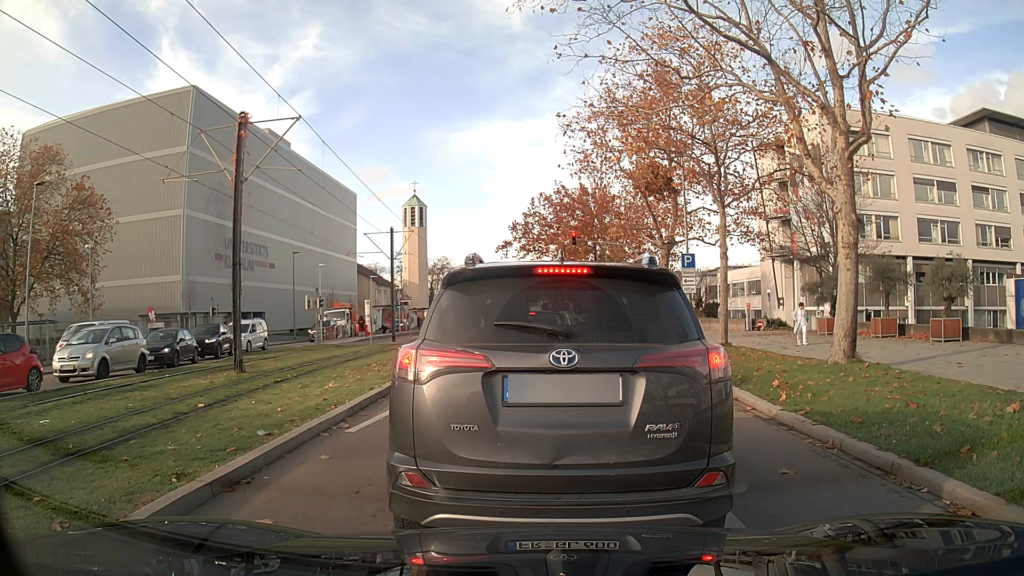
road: secondary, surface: asphalt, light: Day
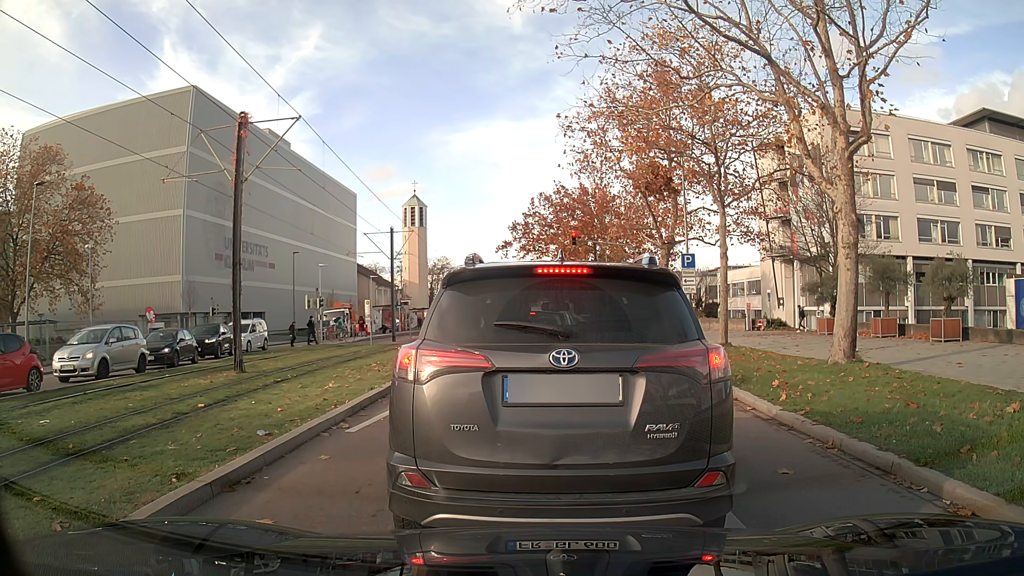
(0.0, 0.0) m; 0°
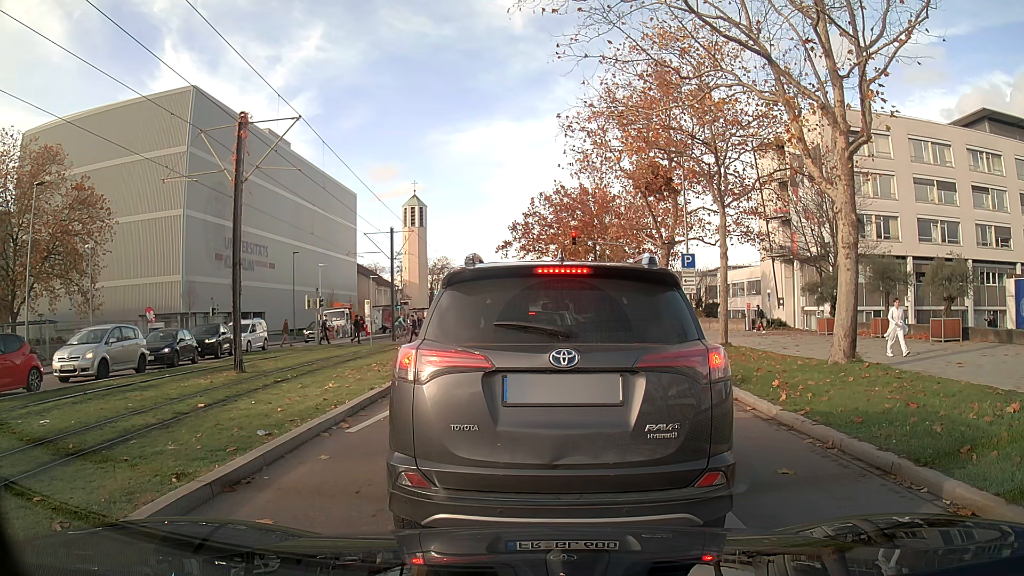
(0.0, 0.0) m; 0°
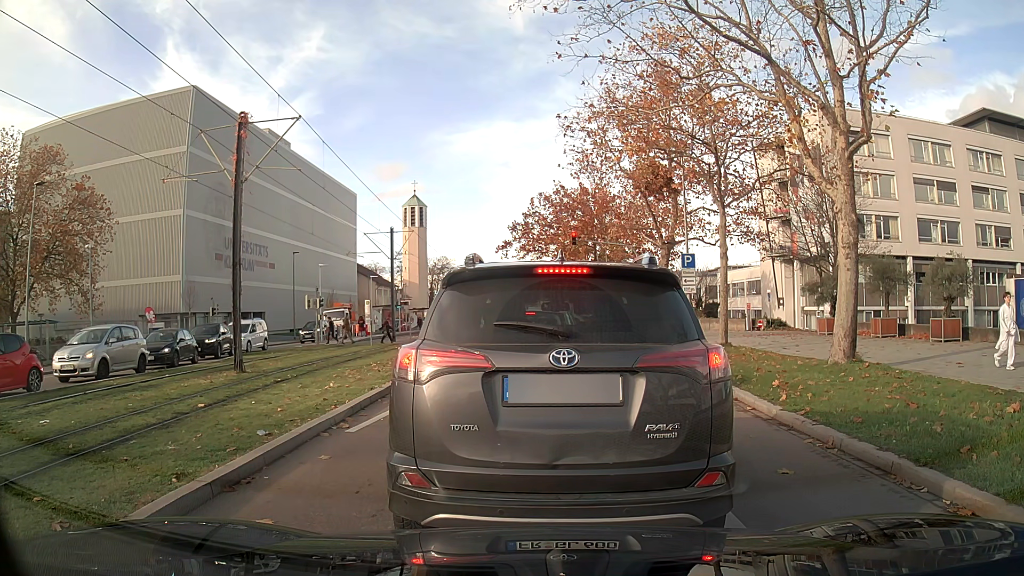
(0.0, 0.0) m; 0°
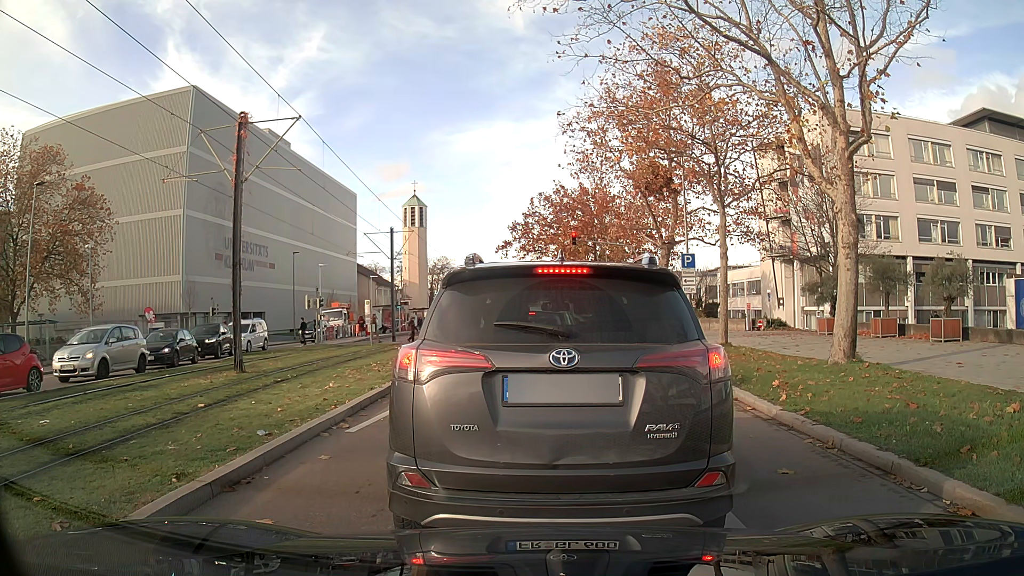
(0.0, 0.0) m; 0°
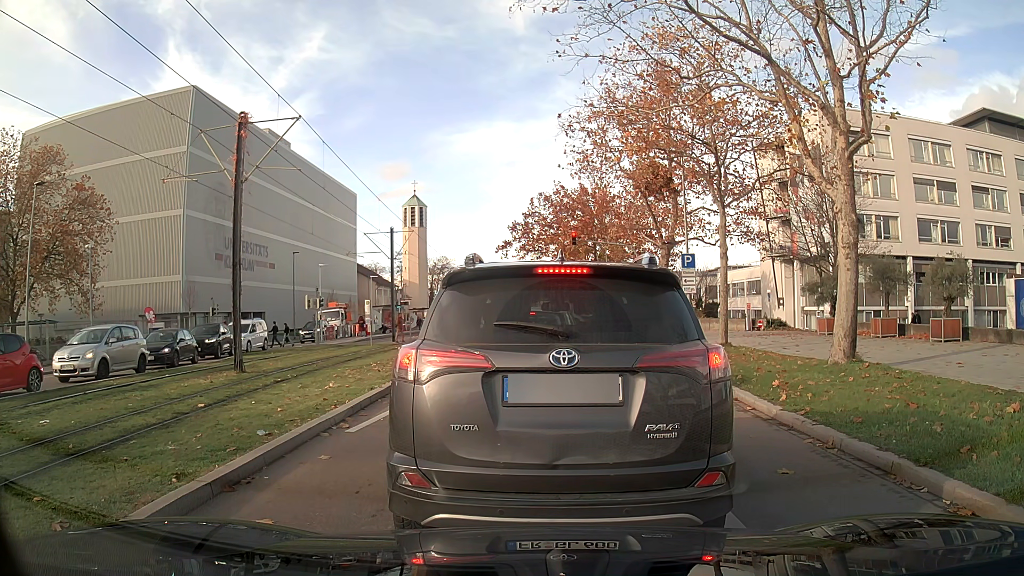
(0.0, 0.0) m; 0°
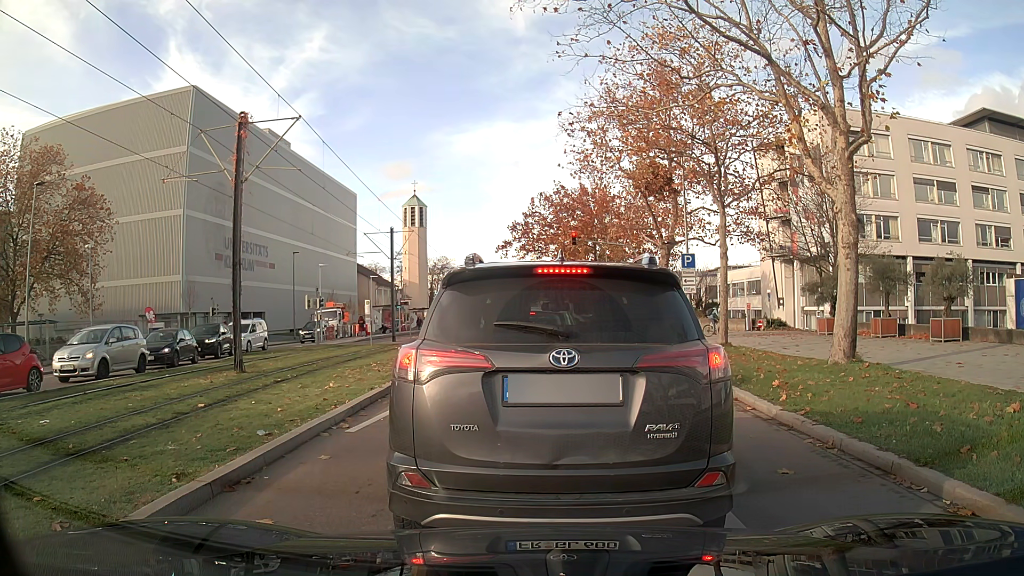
(0.0, 0.0) m; 0°
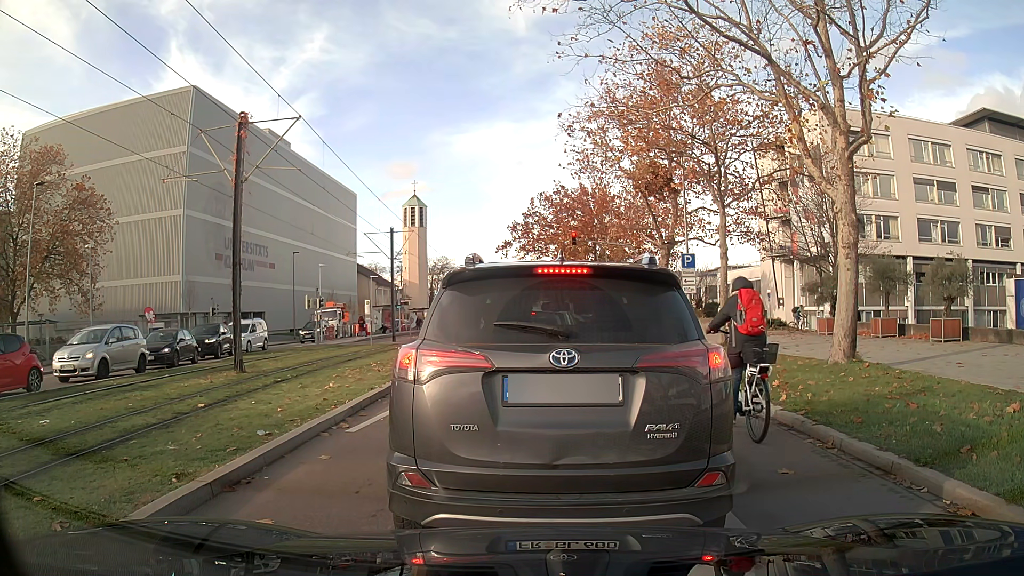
(0.0, 0.0) m; 0°
(0, +10) (+1, +20) (+2, +30) (+3, +40) (+3, +50) (+3, +60) (+3, +70) (+3, +80) (+4, +90) (+4, +100) m
